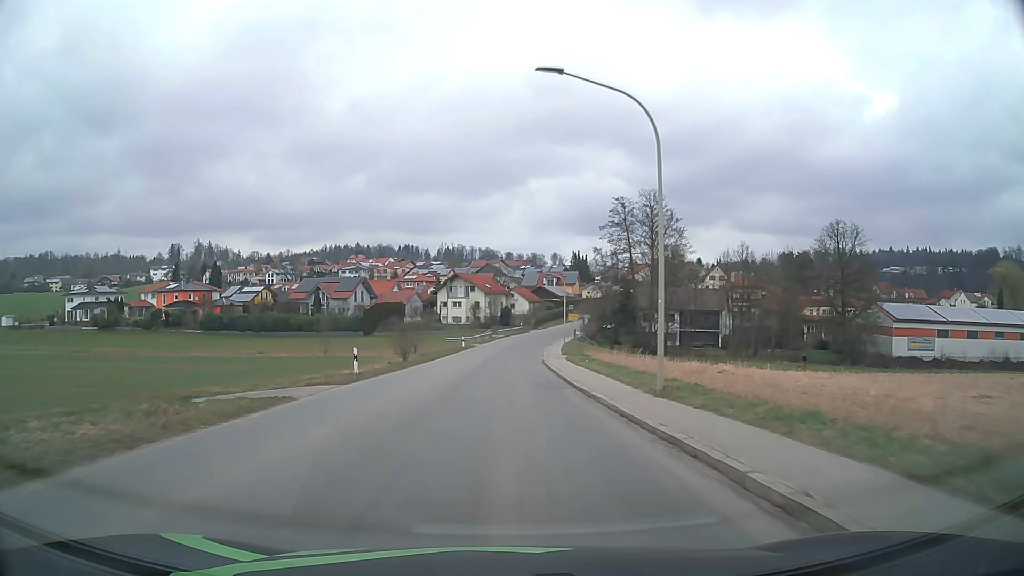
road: tertiary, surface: asphalt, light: Day
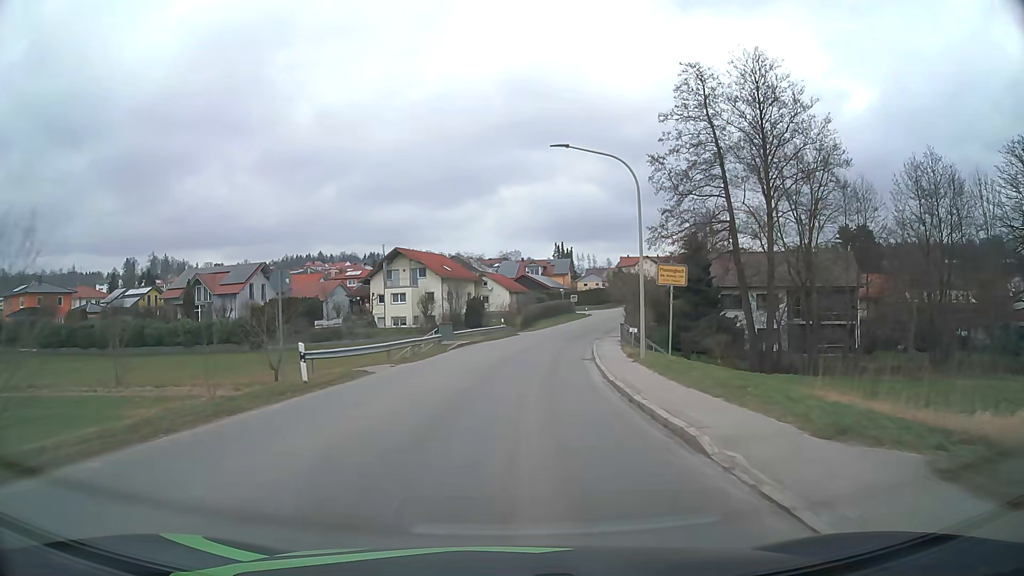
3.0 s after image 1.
(+0.3, +44.6) m; +2°
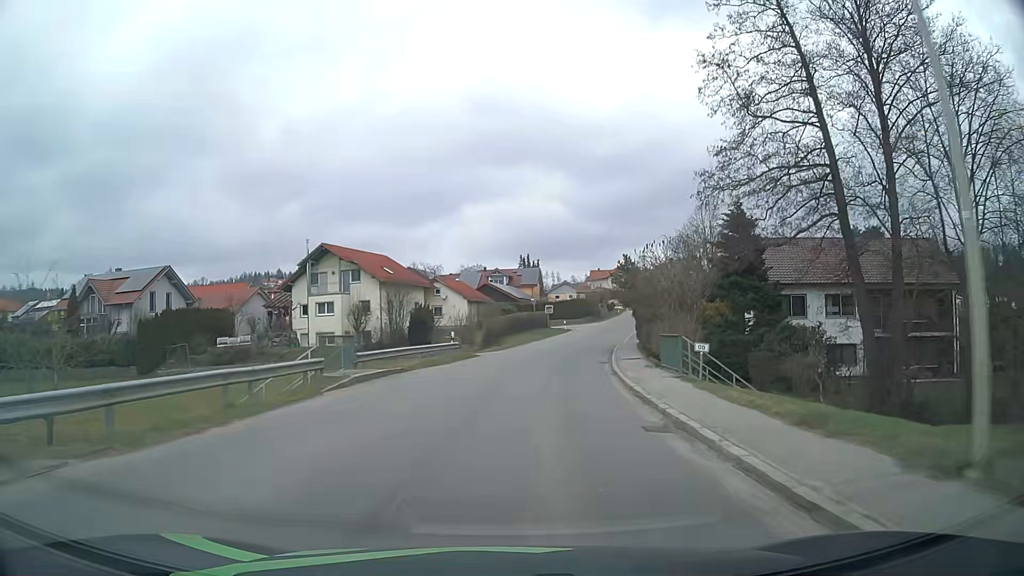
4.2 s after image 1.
(+0.5, +18.0) m; +3°
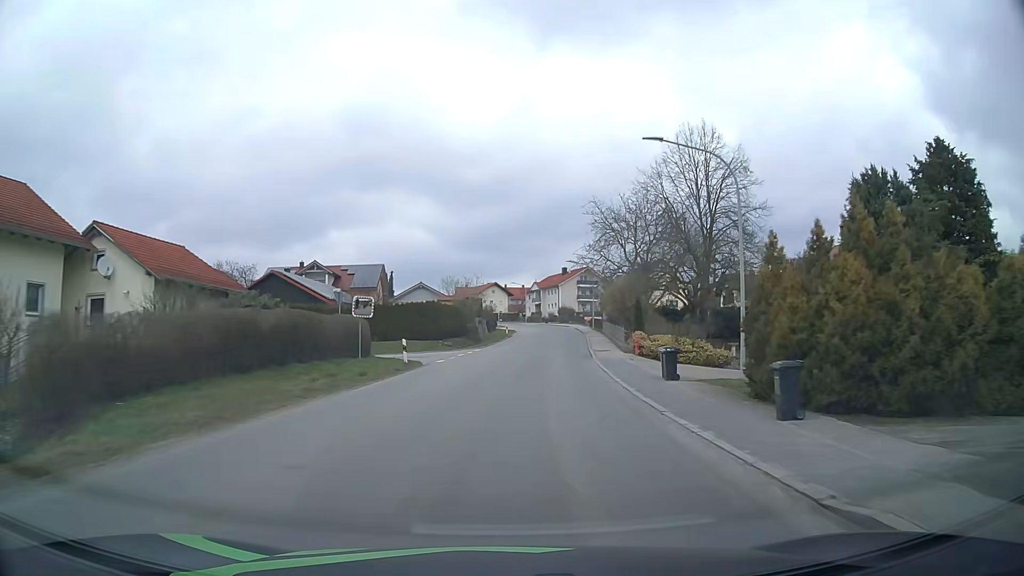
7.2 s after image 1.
(+4.3, +44.0) m; +12°
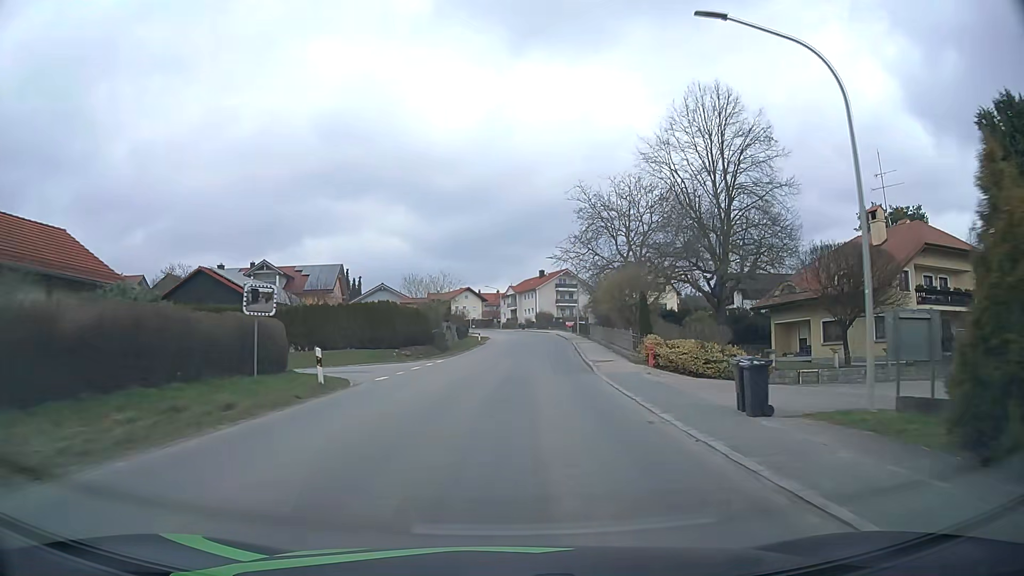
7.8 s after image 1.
(+0.2, +8.8) m; +2°
(0, +10) (0, +20) (+1, +30) (+2, +40) (+2, +50) (+3, +60) (+3, +70) (+3, +80) (+2, +90) (0, +100) m
